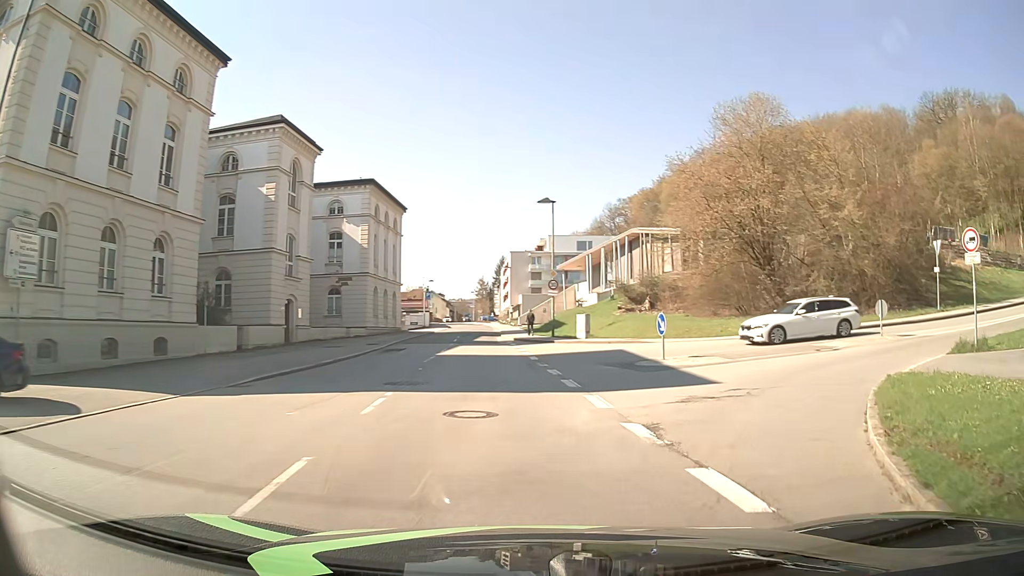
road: tertiary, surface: asphalt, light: Day
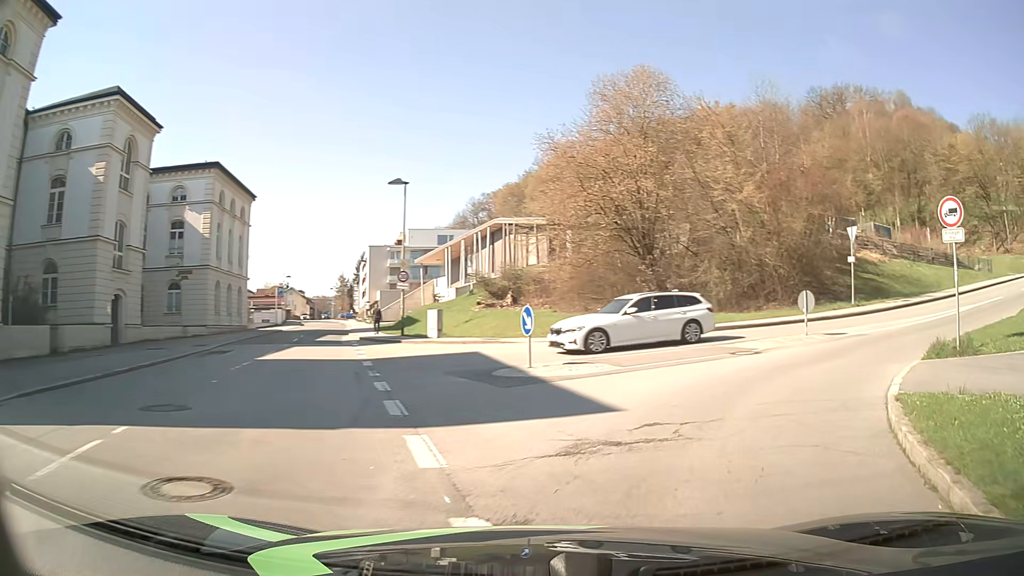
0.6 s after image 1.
(+0.4, +4.5) m; +11°
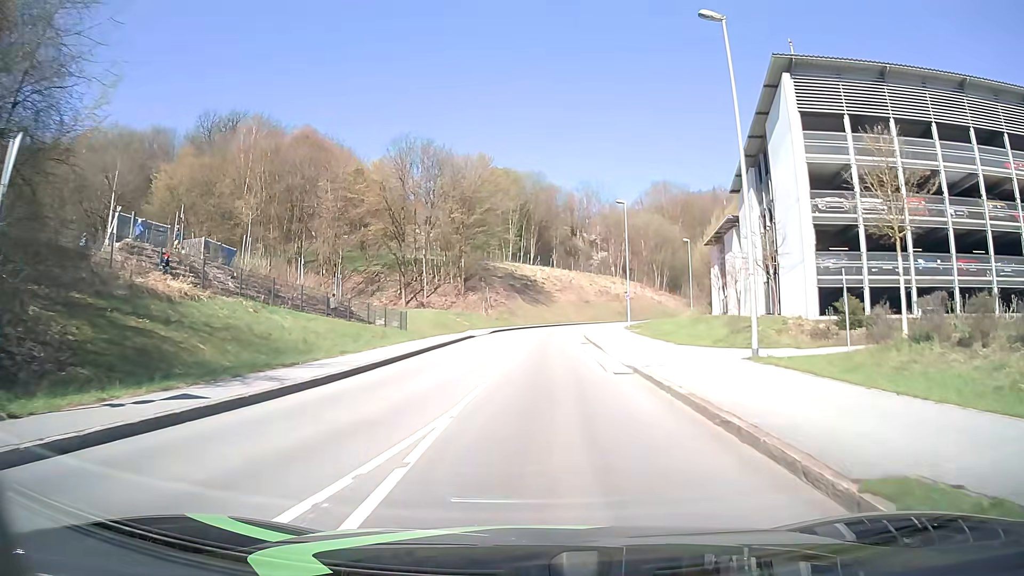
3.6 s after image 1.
(+12.3, +18.9) m; +55°
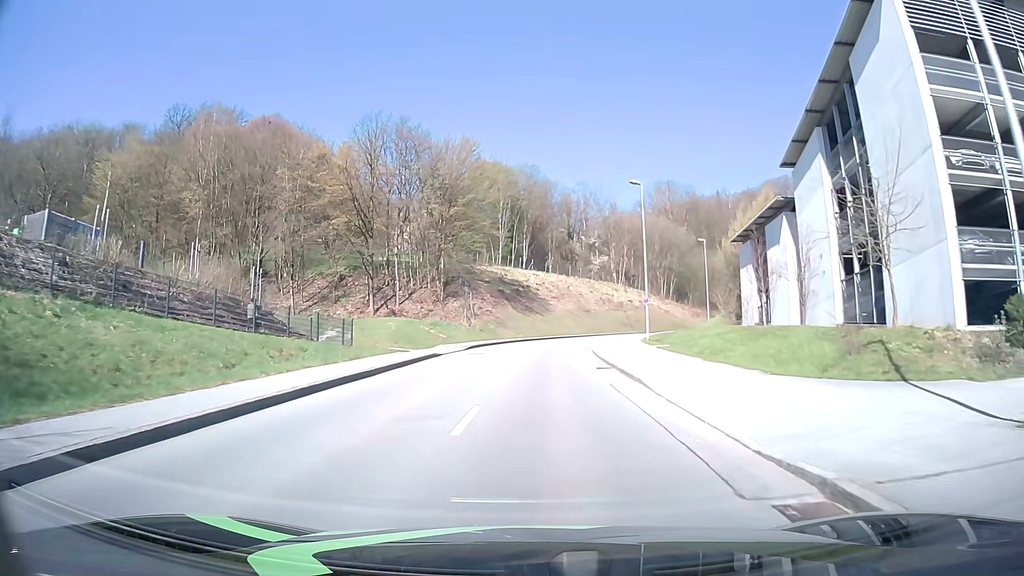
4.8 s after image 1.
(0.0, +12.0) m; 0°
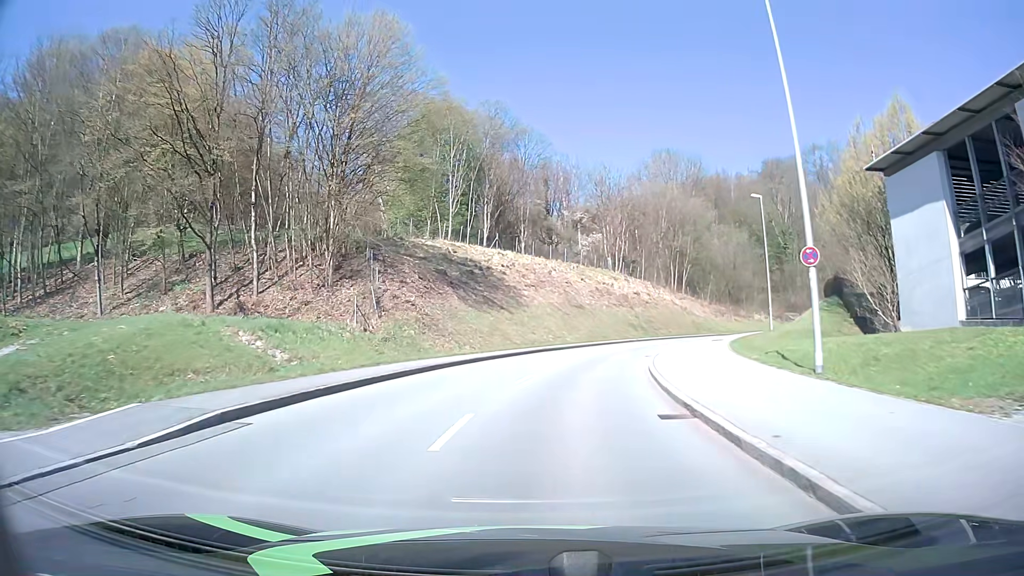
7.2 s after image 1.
(+0.4, +28.3) m; +2°
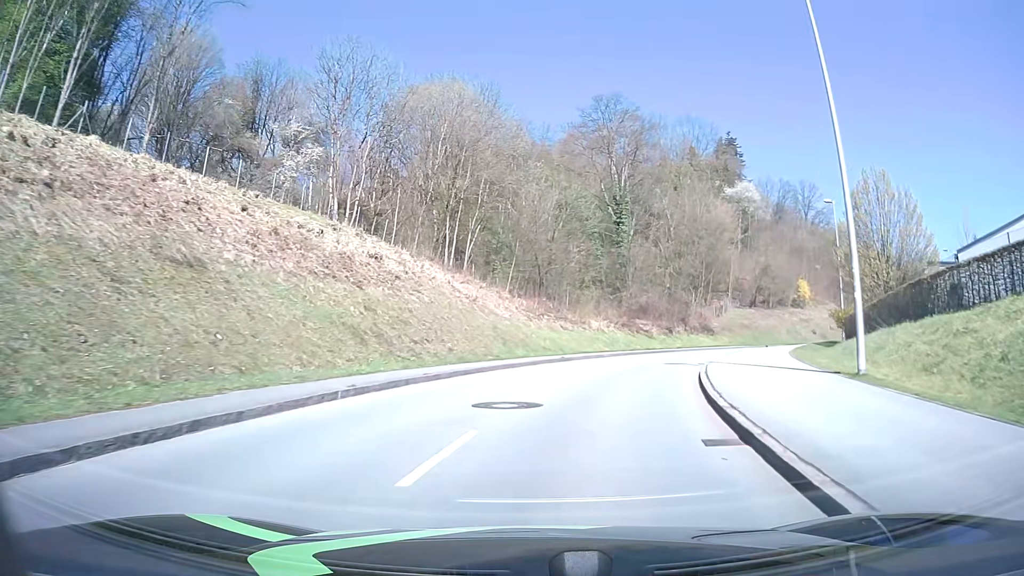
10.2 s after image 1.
(+5.8, +36.8) m; +21°
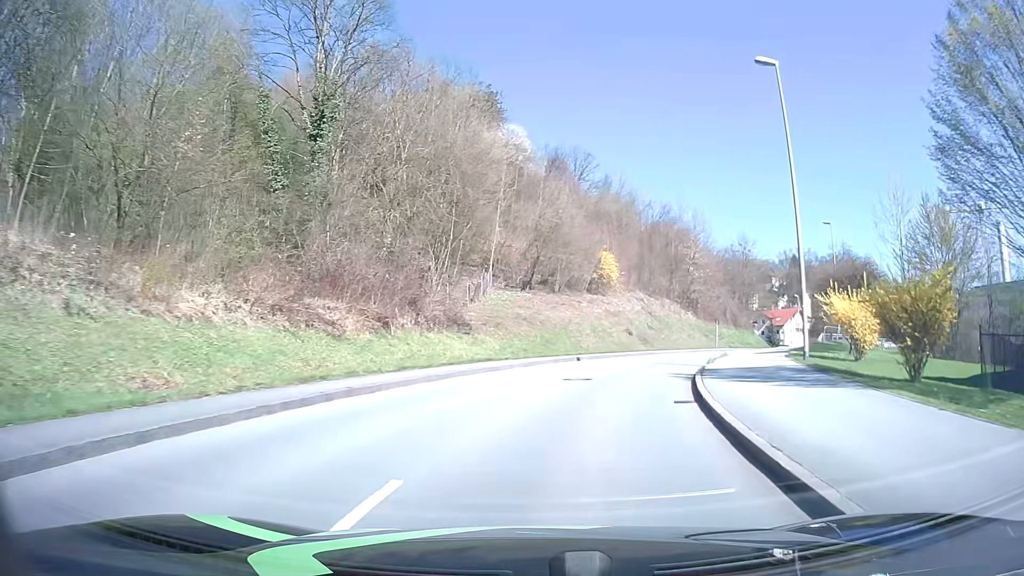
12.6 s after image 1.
(+6.1, +28.8) m; +24°
(+1, +10) (+3, +20) (+6, +29) (+10, +38) (+15, +47) (+21, +55) (+26, +64) (+31, +72) (+36, +81) (+40, +90) m
